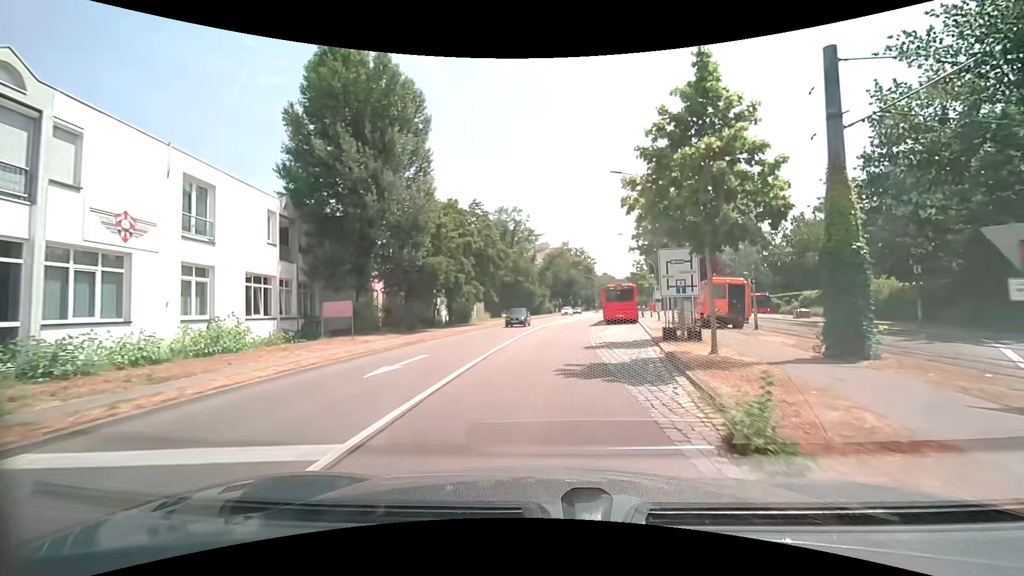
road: secondary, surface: asphalt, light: Day
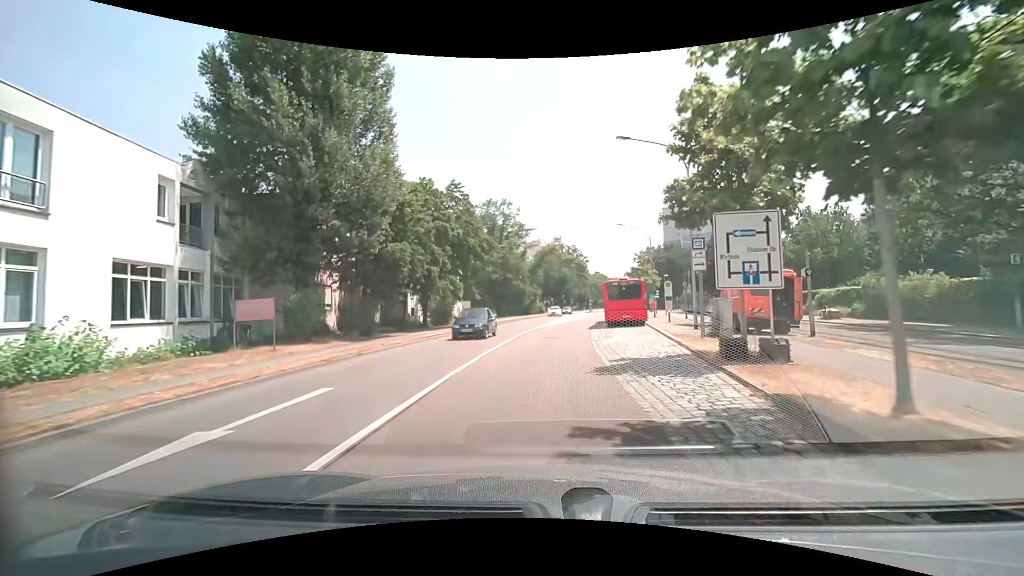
(+0.1, +6.3) m; +1°
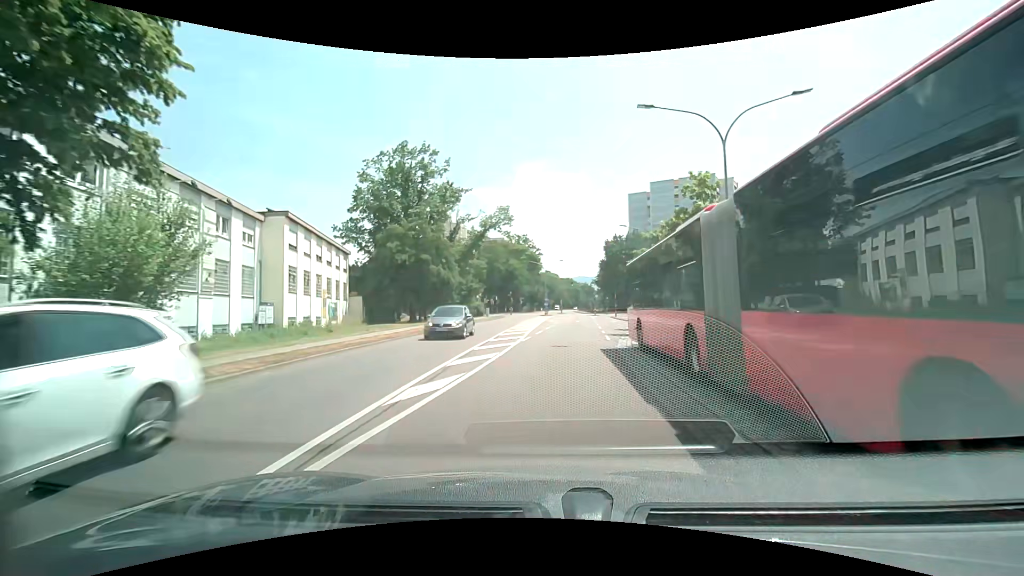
(+1.4, +31.3) m; +6°
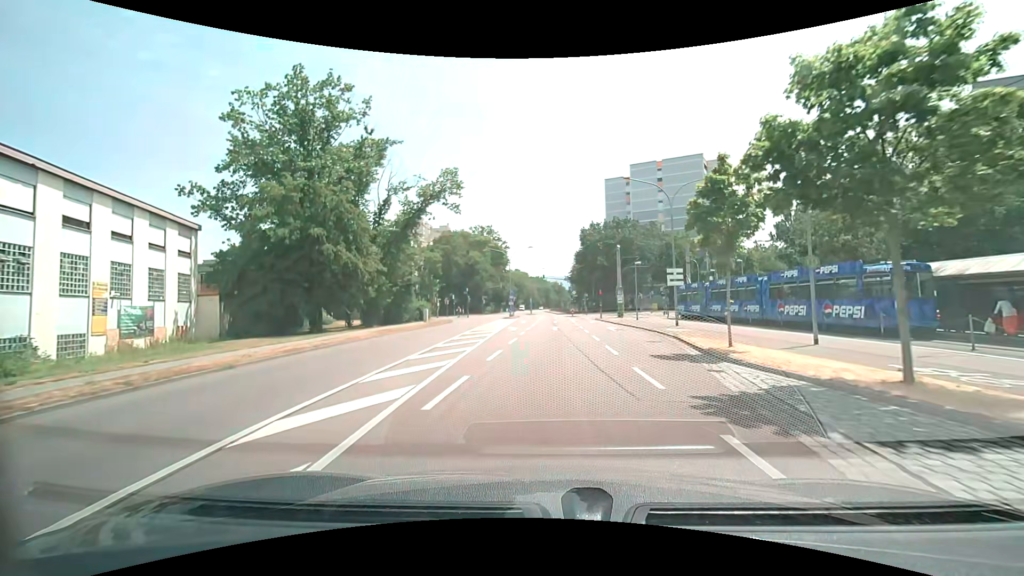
(+0.7, +19.0) m; +4°
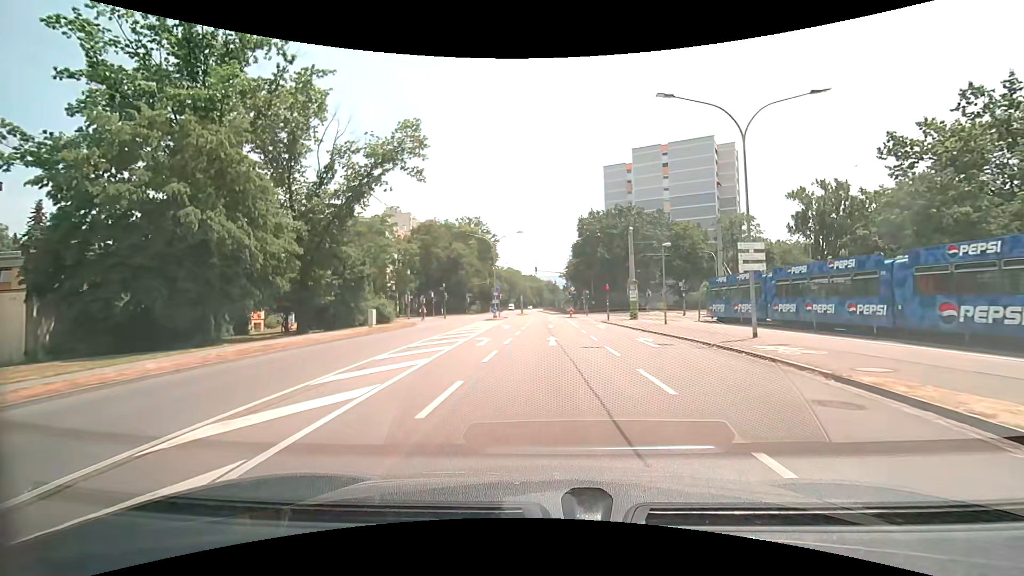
(+0.2, +12.7) m; +1°
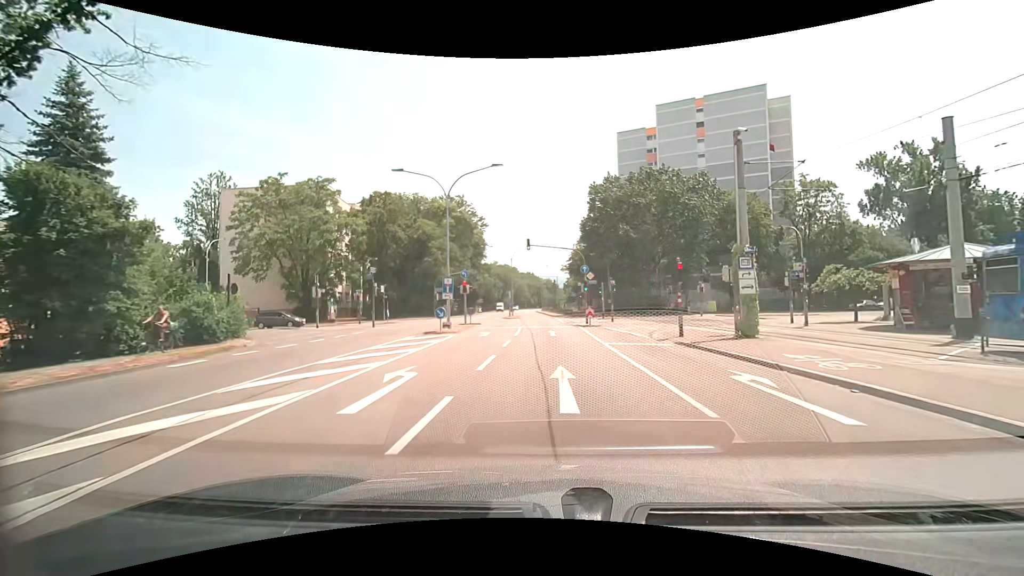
(0.0, +25.6) m; +1°
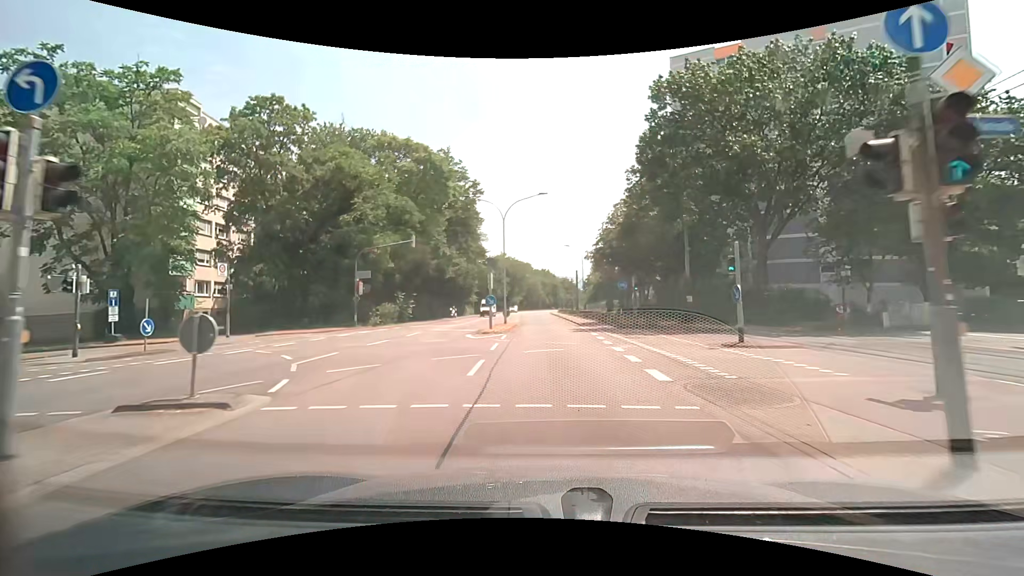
(-0.5, +31.8) m; -2°
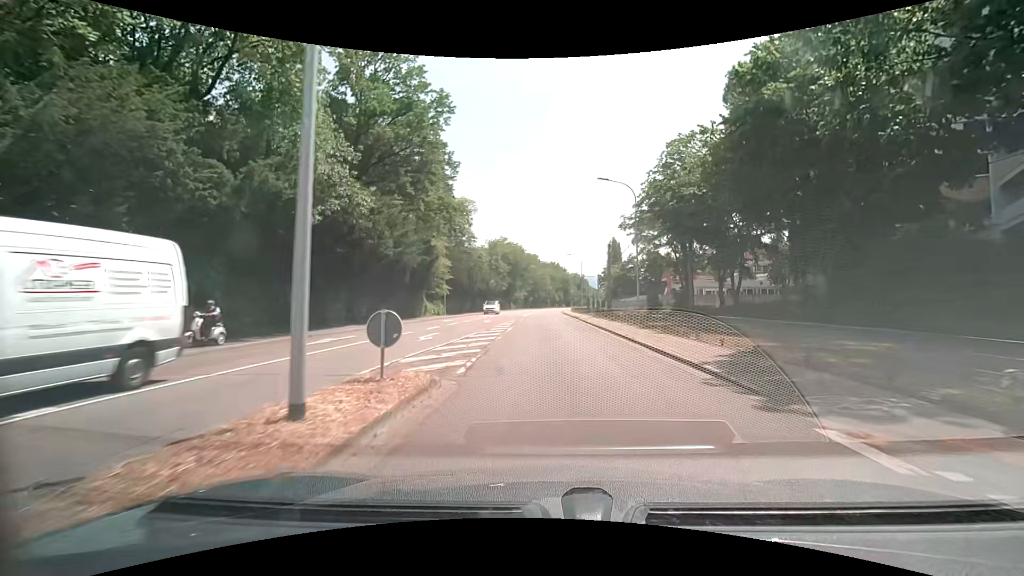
(-0.3, +31.7) m; -1°
(0, +10) (0, +20) (0, +30) (-1, +40) (-1, +50) (-1, +60) (-1, +70) (-1, +80) (-1, +90) (-1, +100) m
